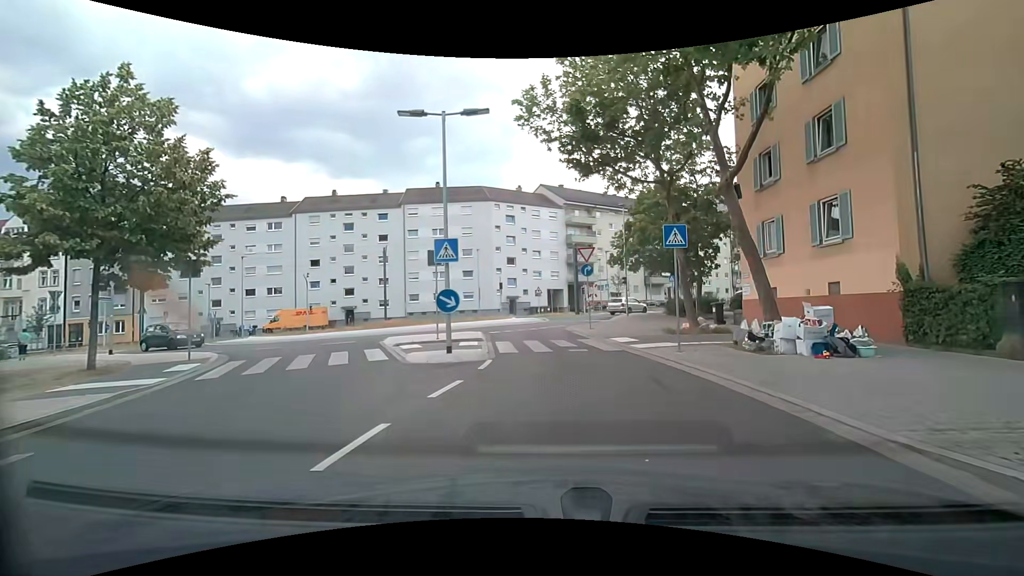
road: tertiary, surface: asphalt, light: Day
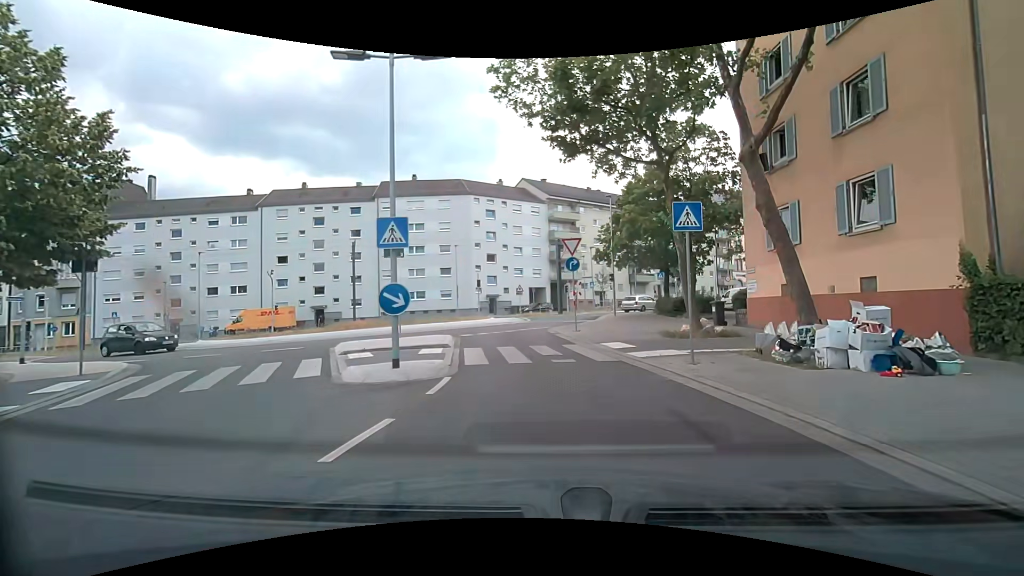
(+0.1, +2.8) m; +4°
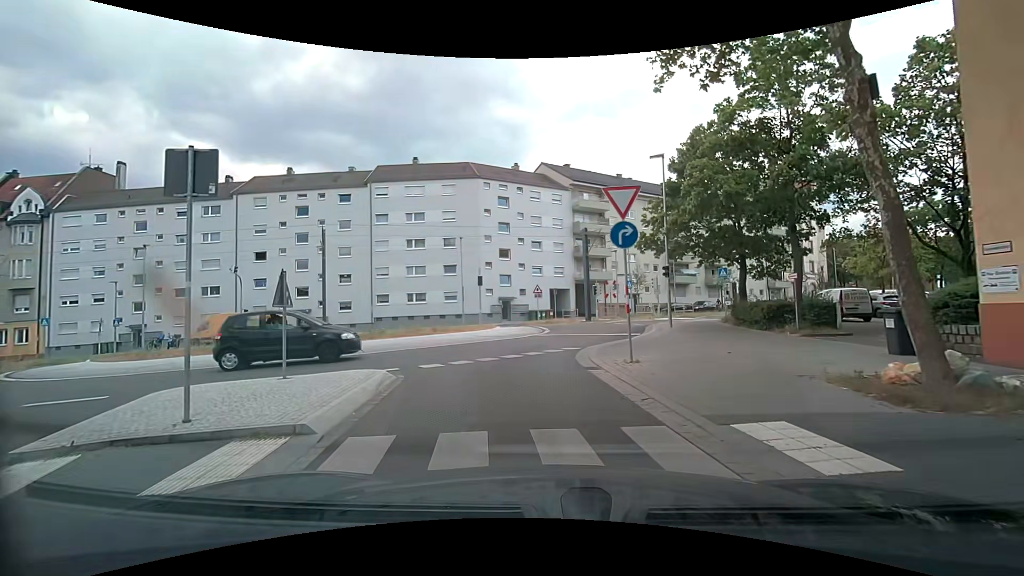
(-0.3, +9.3) m; -5°
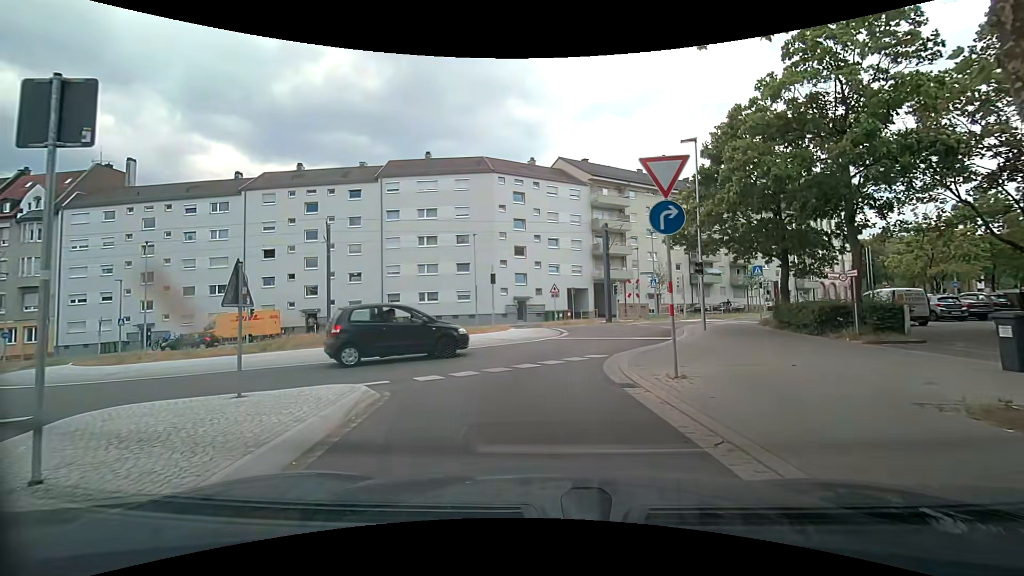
(-0.1, +2.0) m; 0°
